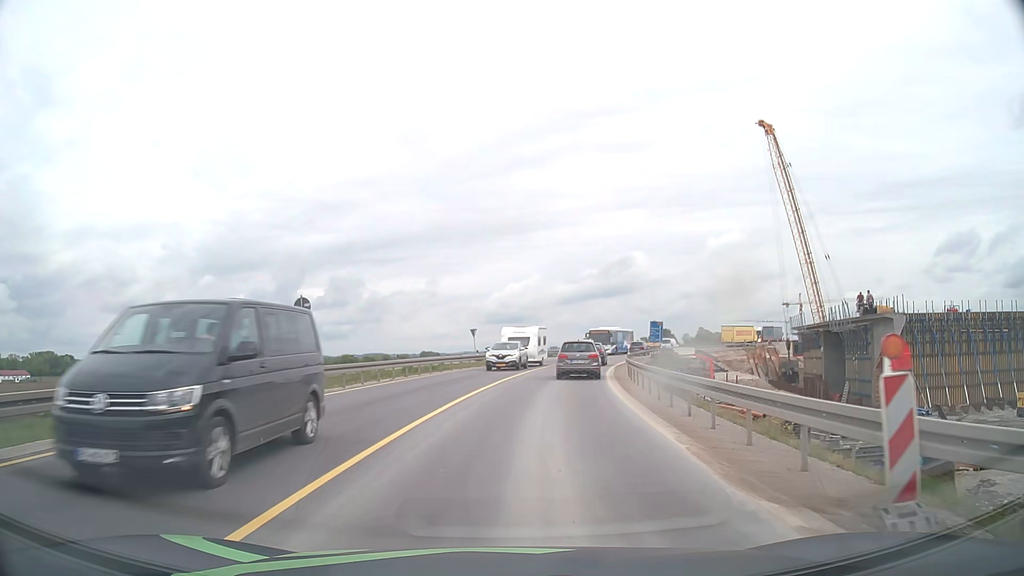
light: Day
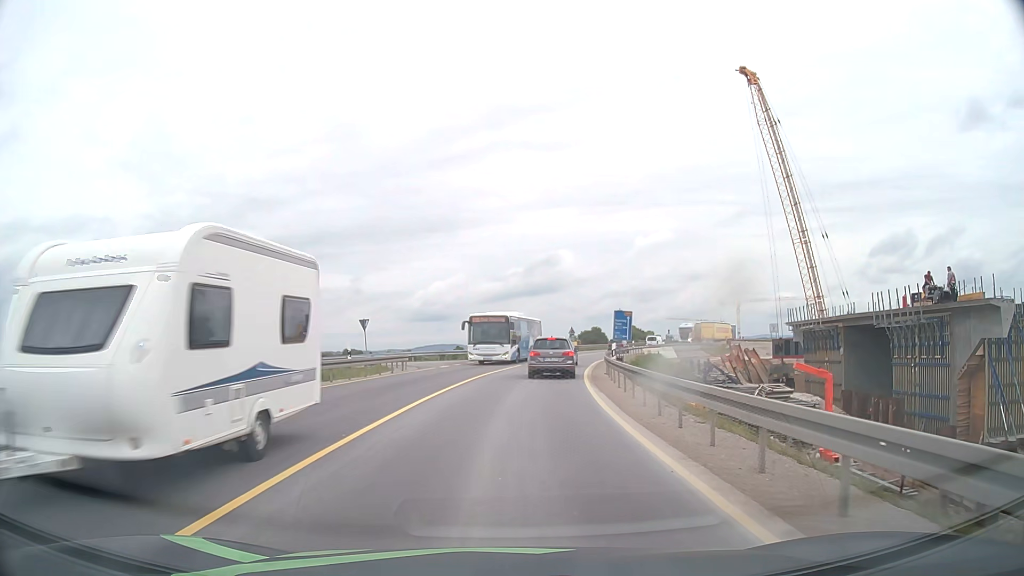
(+1.0, +18.5) m; +6°
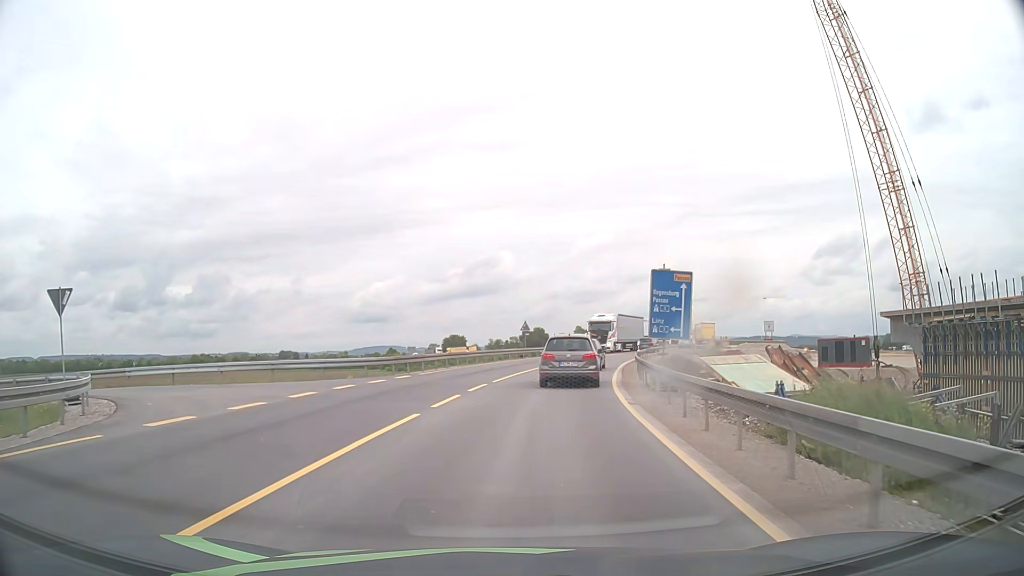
(+1.3, +26.4) m; +5°
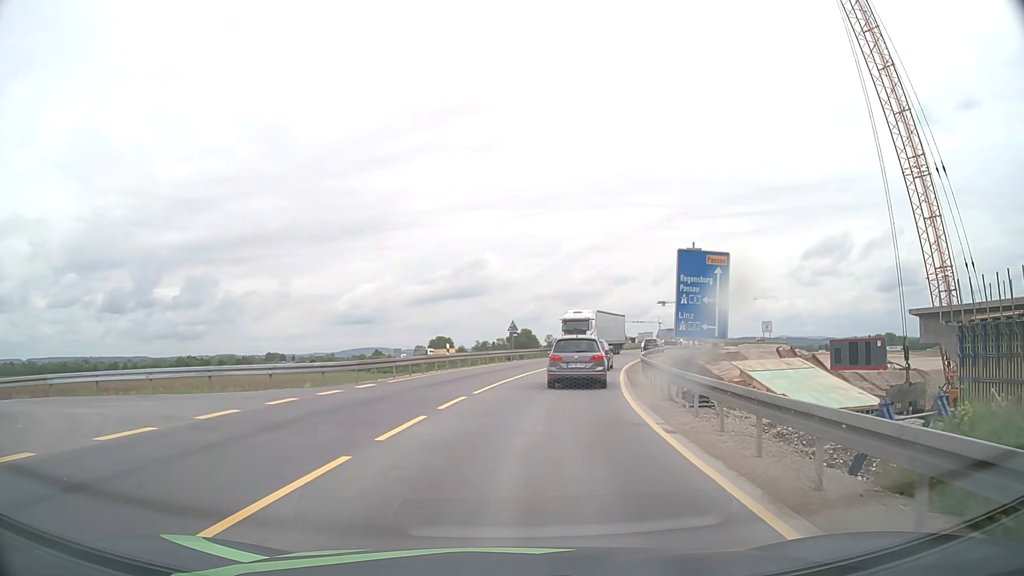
(+0.1, +4.7) m; +1°
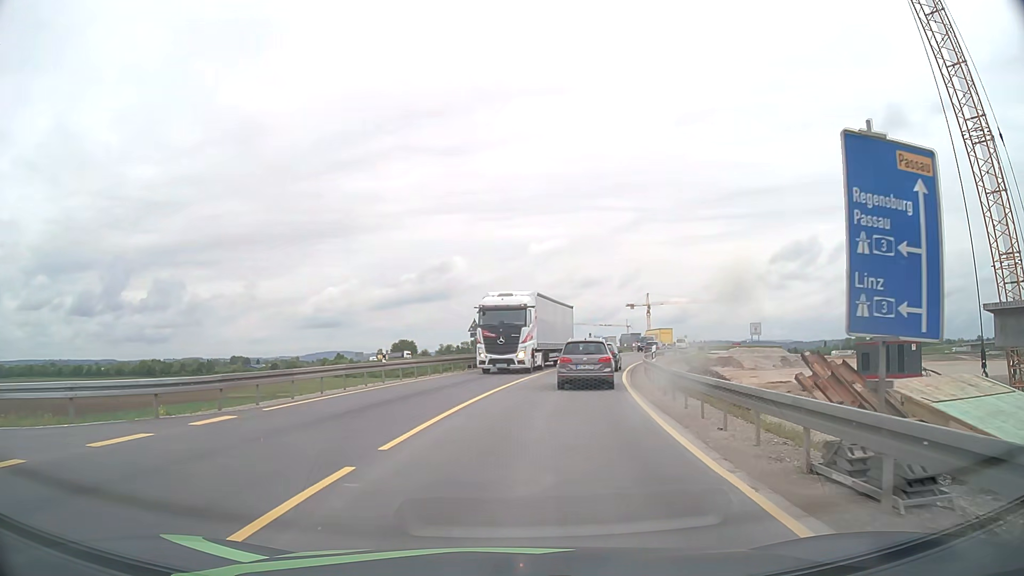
(+0.2, +9.4) m; +3°
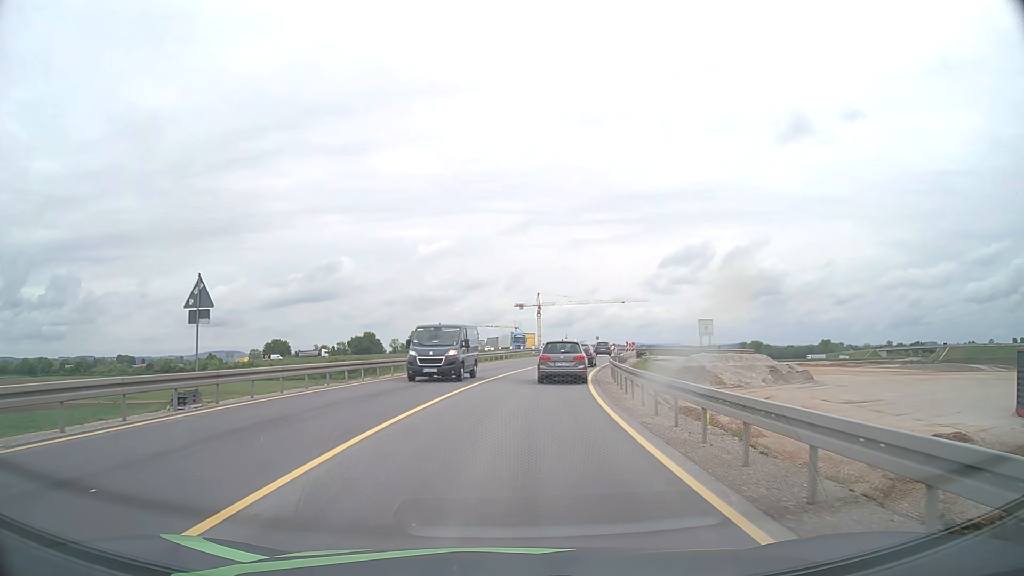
(+2.4, +25.8) m; +10°
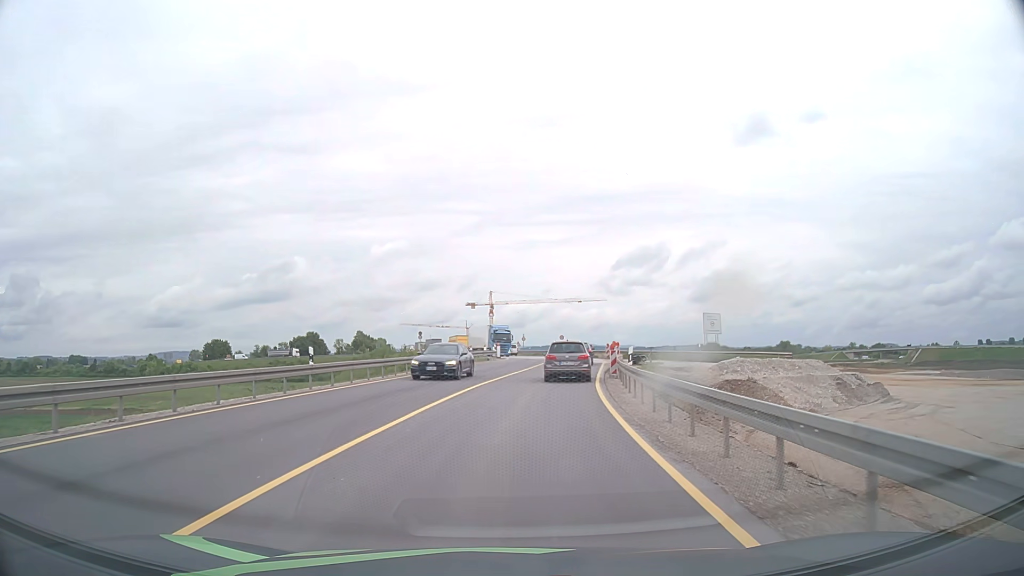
(+0.6, +17.8) m; +4°
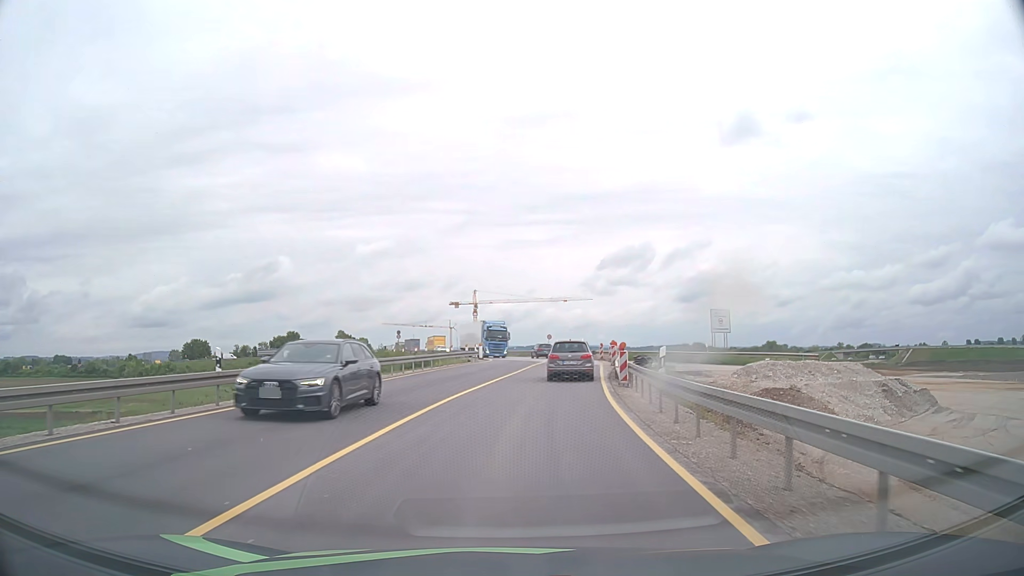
(+0.1, +6.2) m; +1°
(0, +10) (+1, +20) (+2, +30) (+3, +40) (+4, +50) (+5, +60) (+4, +70) (+2, +80) (0, +89) (-2, +99) m
